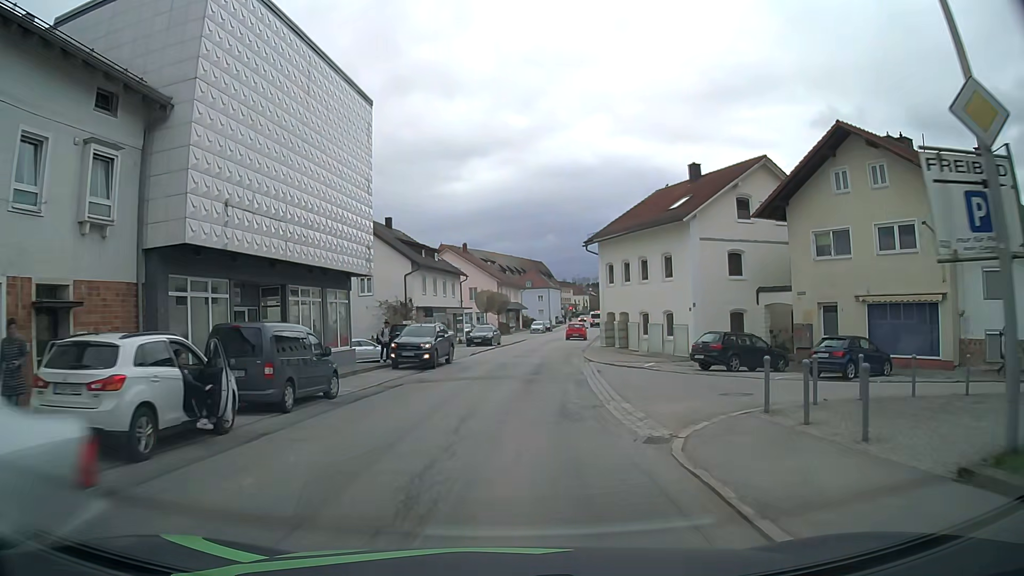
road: secondary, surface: asphalt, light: Day
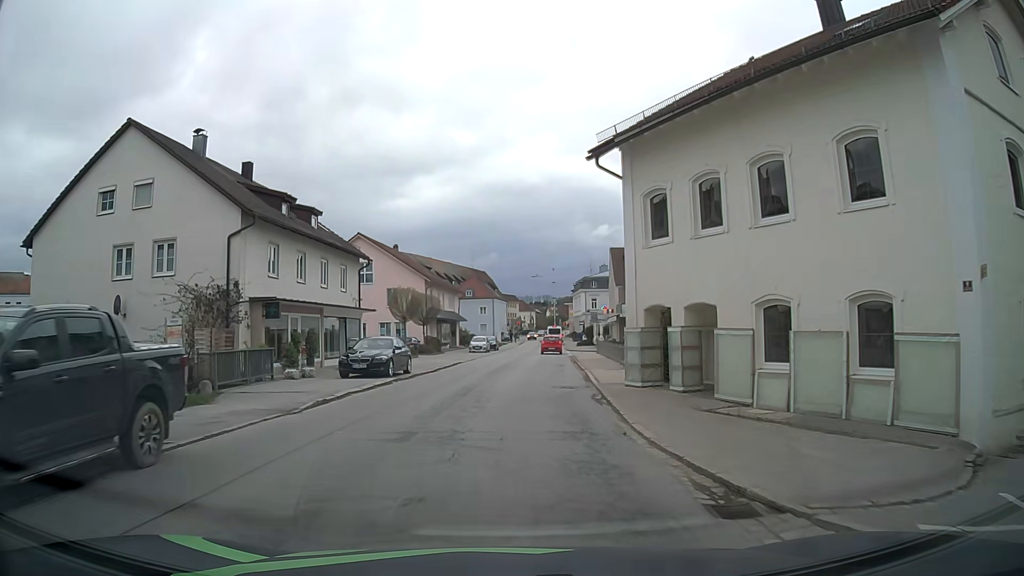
(+0.9, +23.2) m; +5°
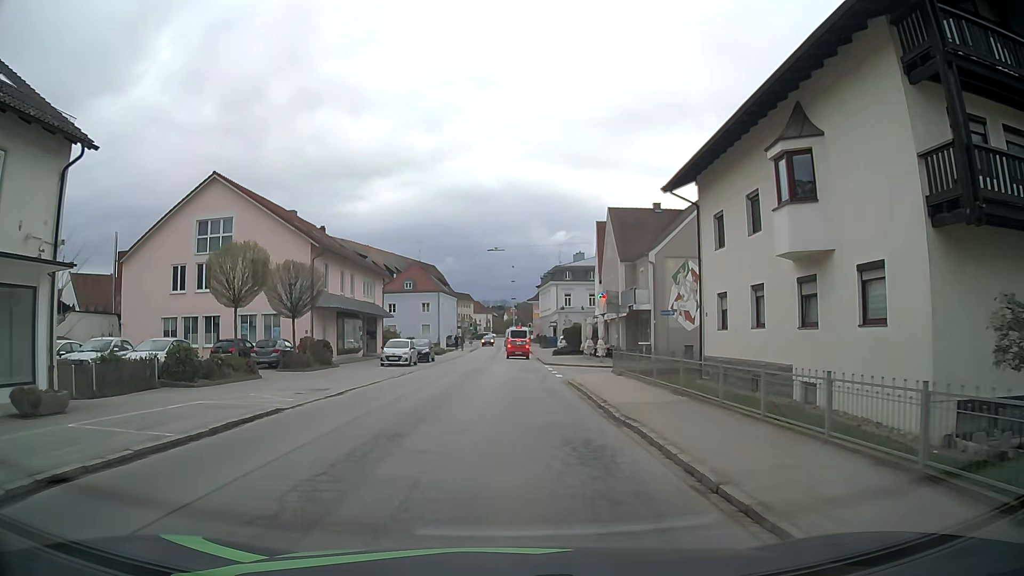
(+0.8, +25.2) m; +4°
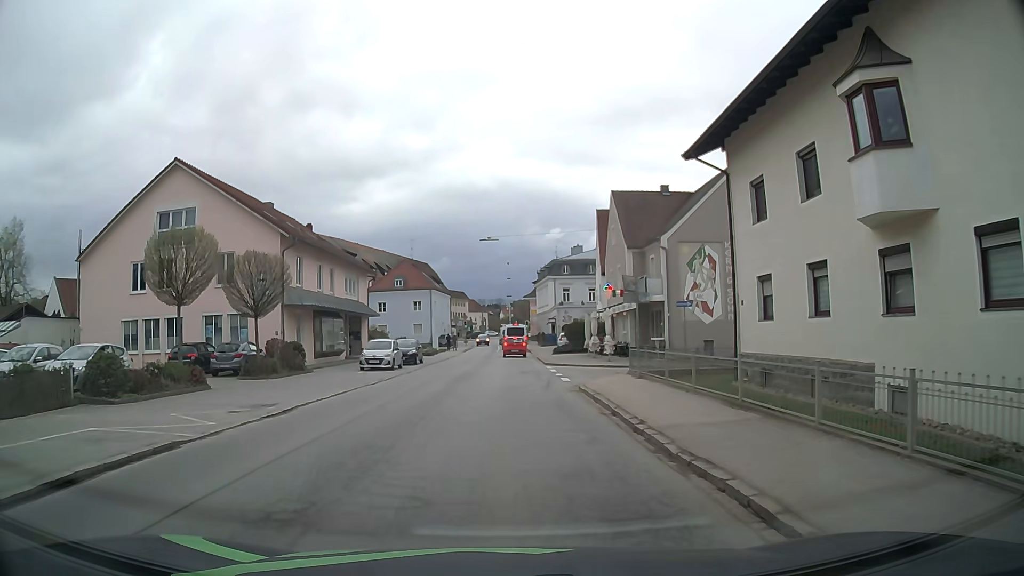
(0.0, +4.4) m; 0°
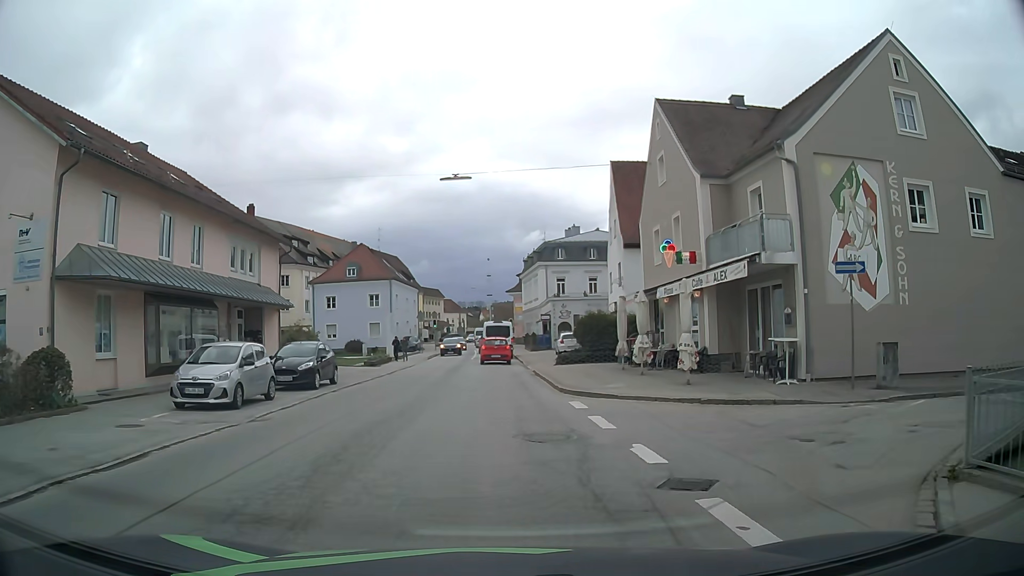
(0.0, +17.5) m; +1°
